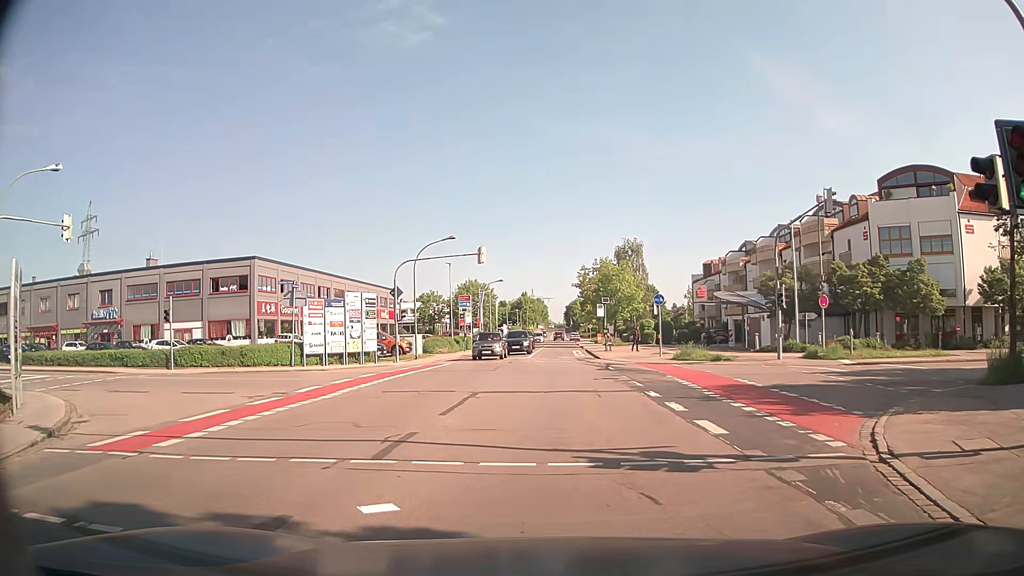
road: tertiary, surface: asphalt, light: Day
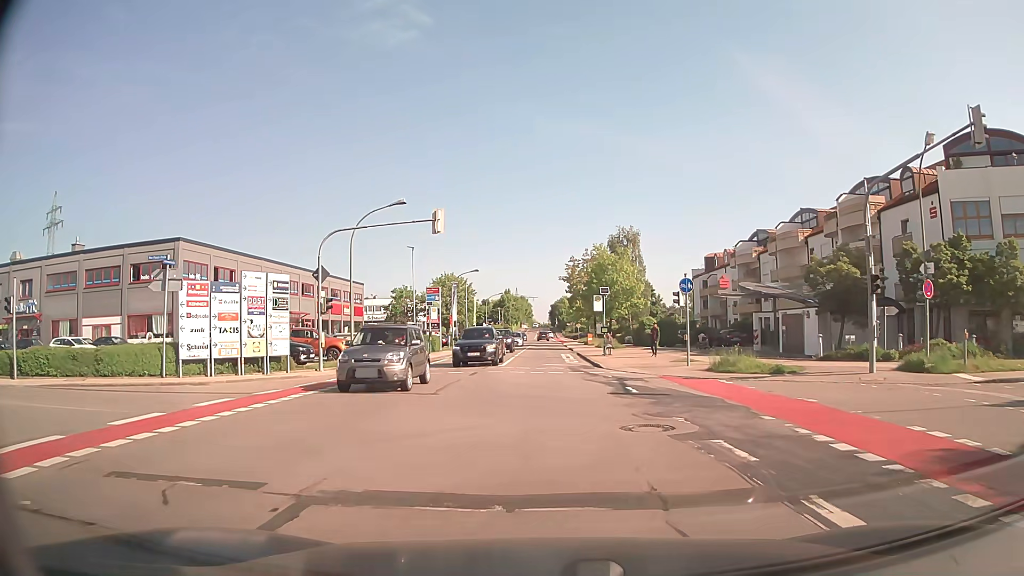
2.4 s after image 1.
(0.0, +11.3) m; 0°
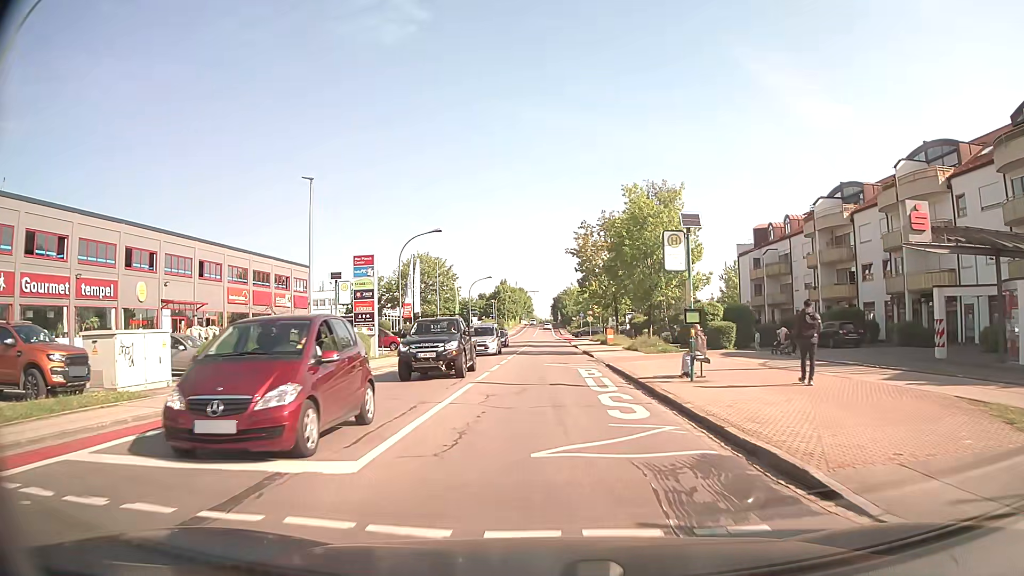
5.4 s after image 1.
(+0.3, +23.2) m; +1°
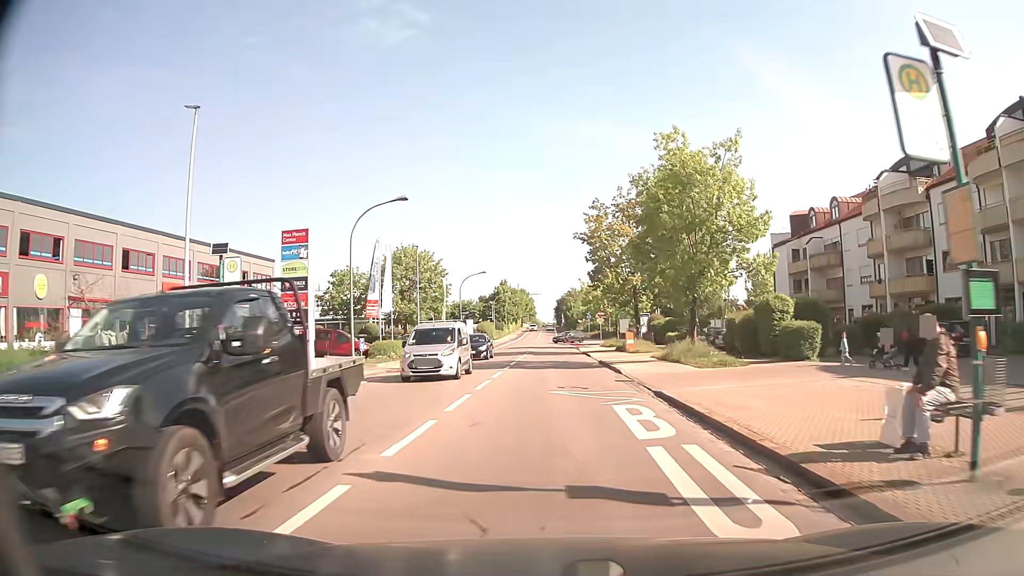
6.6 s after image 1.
(-0.1, +10.9) m; -1°
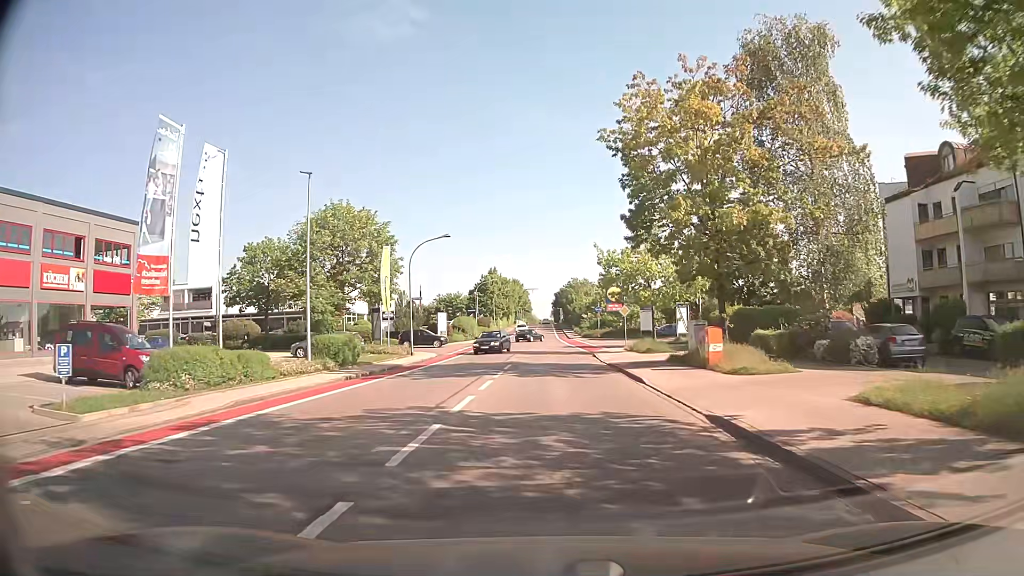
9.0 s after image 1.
(0.0, +23.1) m; 0°
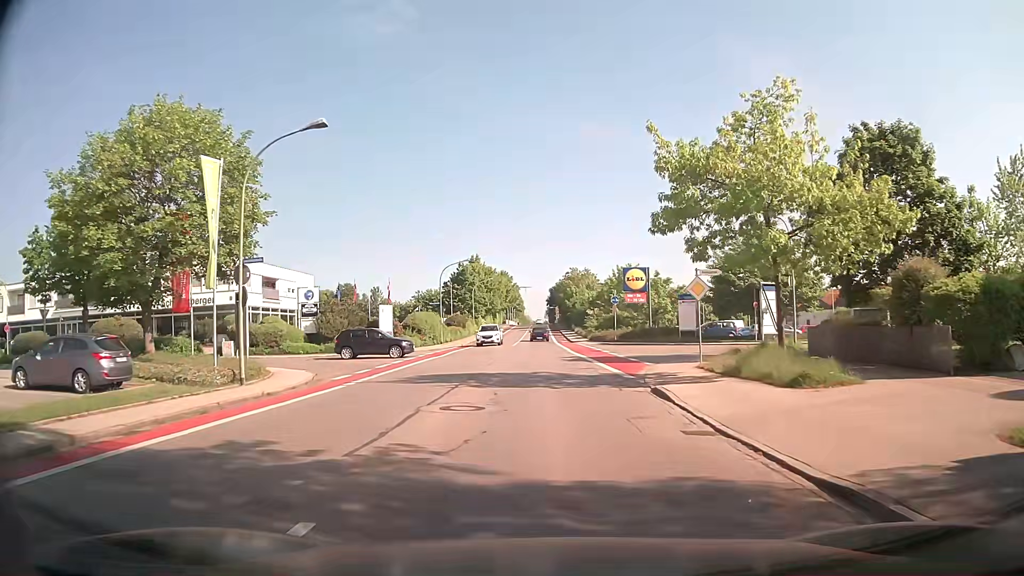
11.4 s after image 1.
(+0.3, +23.3) m; +1°
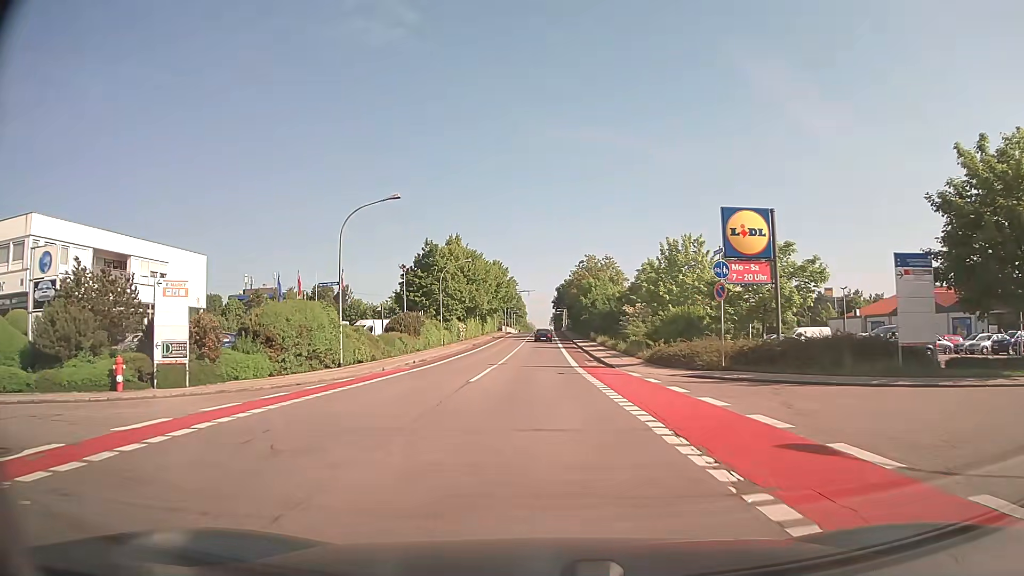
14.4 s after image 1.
(-0.1, +30.3) m; 0°
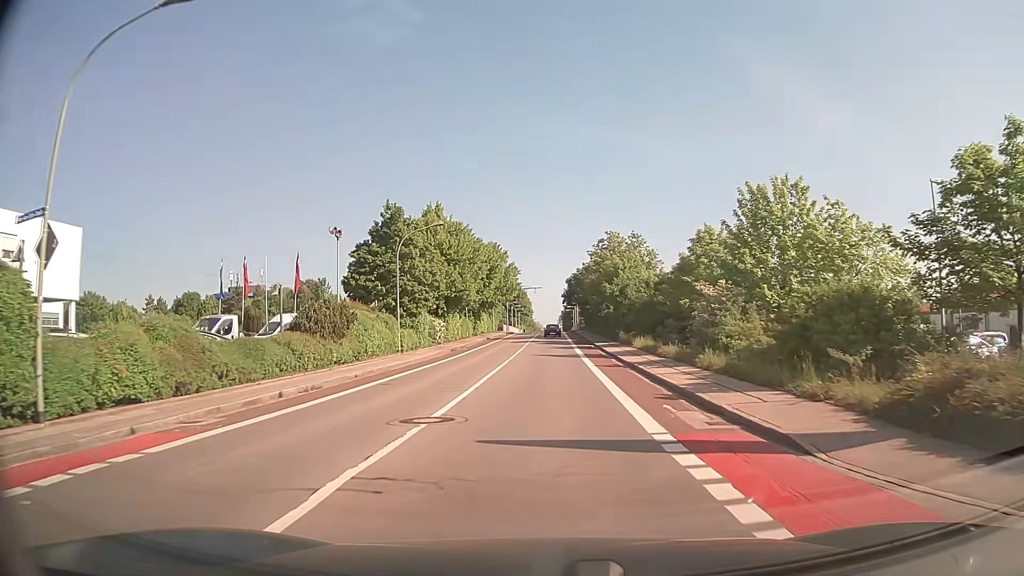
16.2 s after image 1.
(-0.2, +19.2) m; -1°
(0, +10) (0, +20) (0, +30) (0, +40) (0, +50) (0, +60) (+1, +70) (+1, +80) (+1, +90) (+1, +100) m
